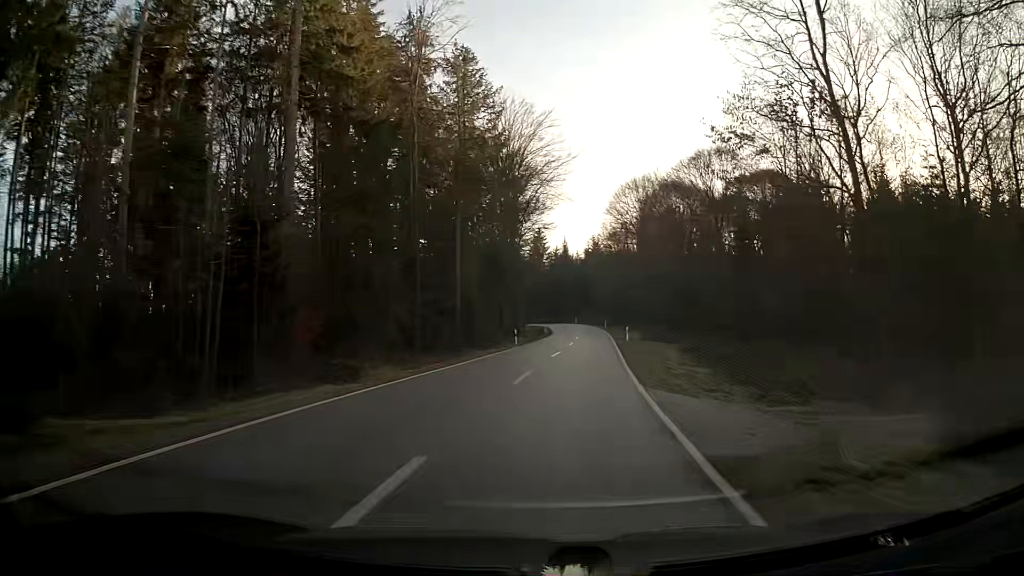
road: tertiary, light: Day
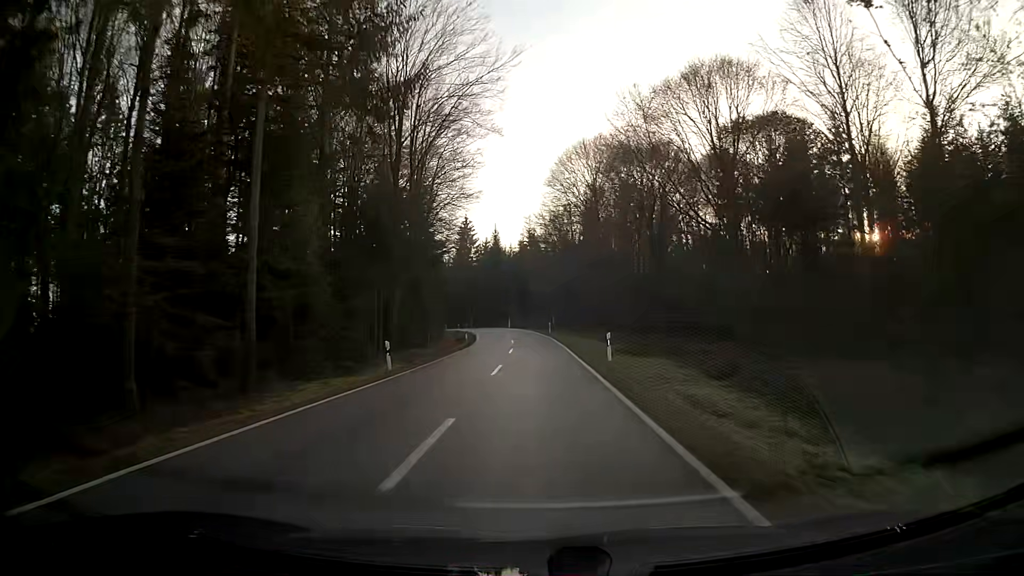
(+1.1, +21.6) m; +4°
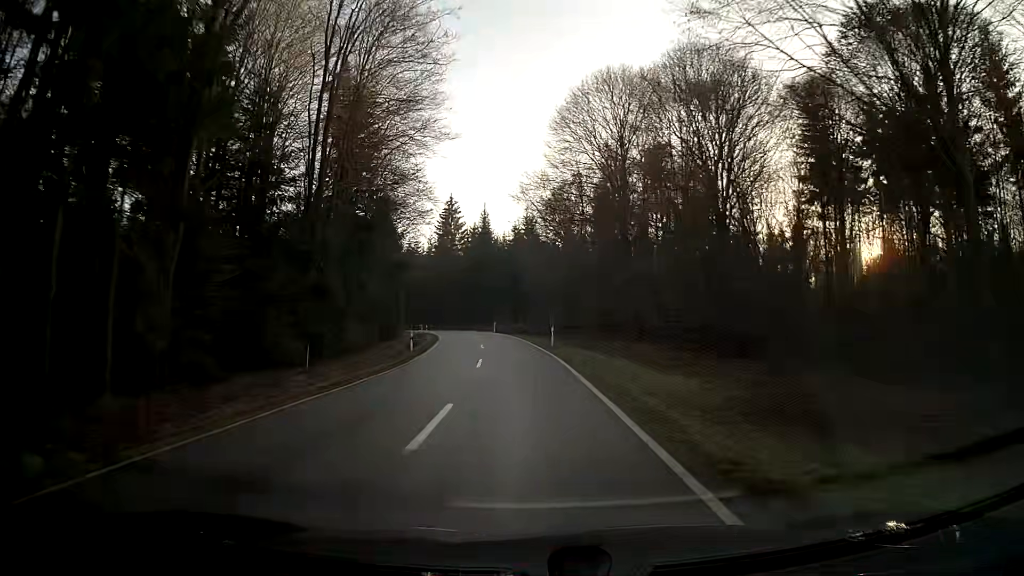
(+0.1, +23.1) m; 0°
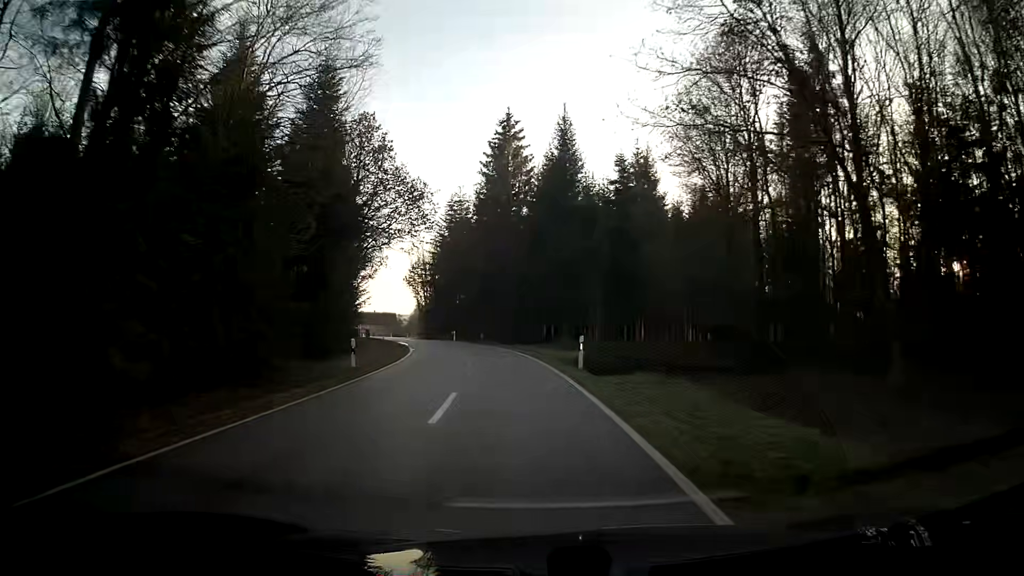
(-1.9, +47.9) m; -6°
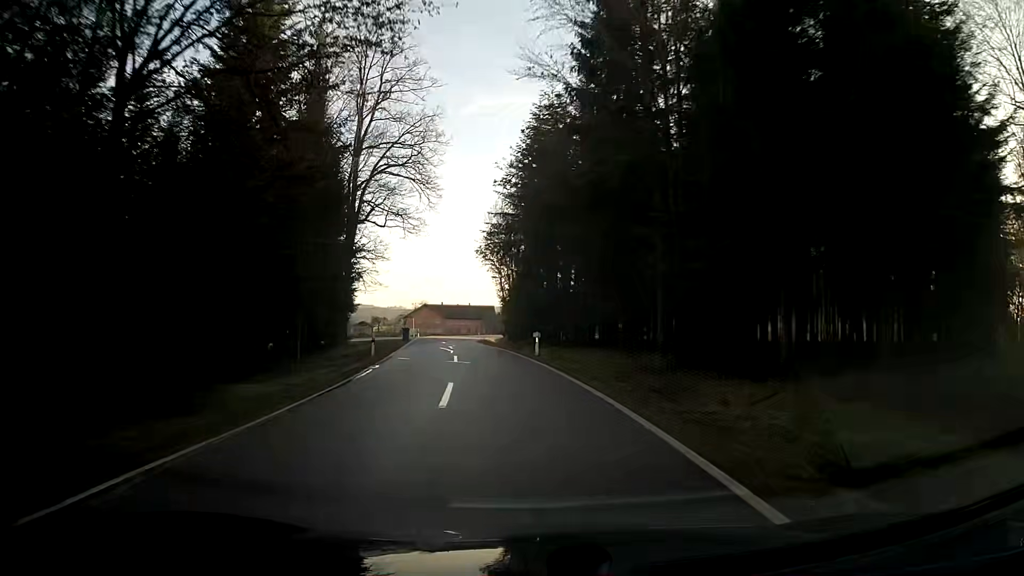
(-3.9, +35.1) m; -12°
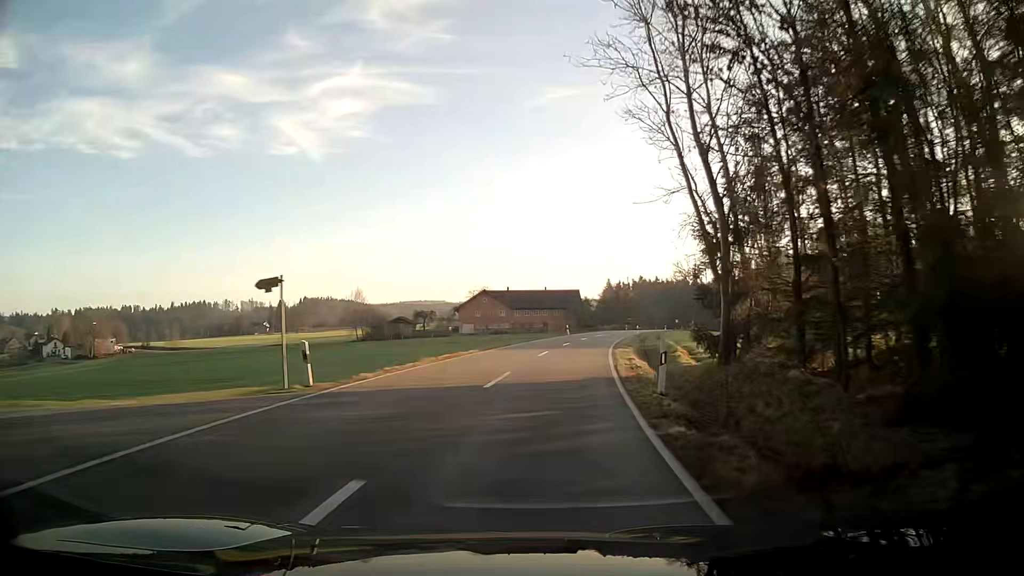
(-3.7, +57.9) m; -3°
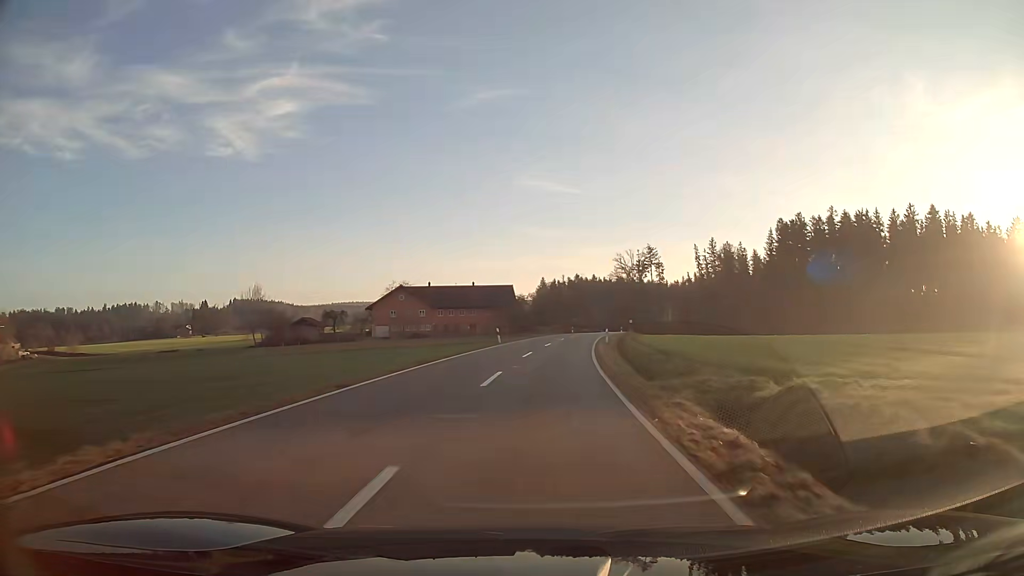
(+1.0, +23.6) m; +5°
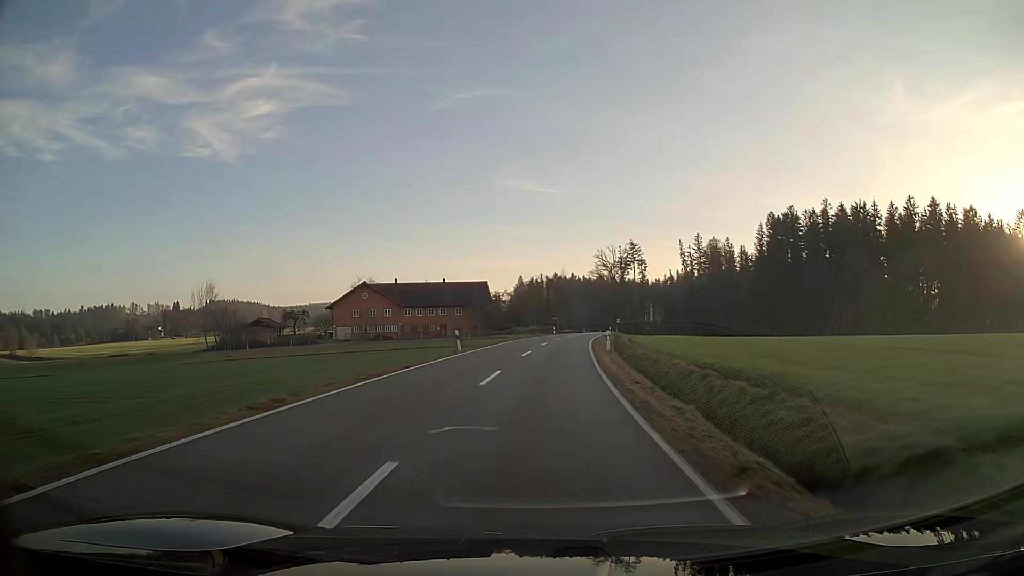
(+0.2, +12.0) m; +2°
